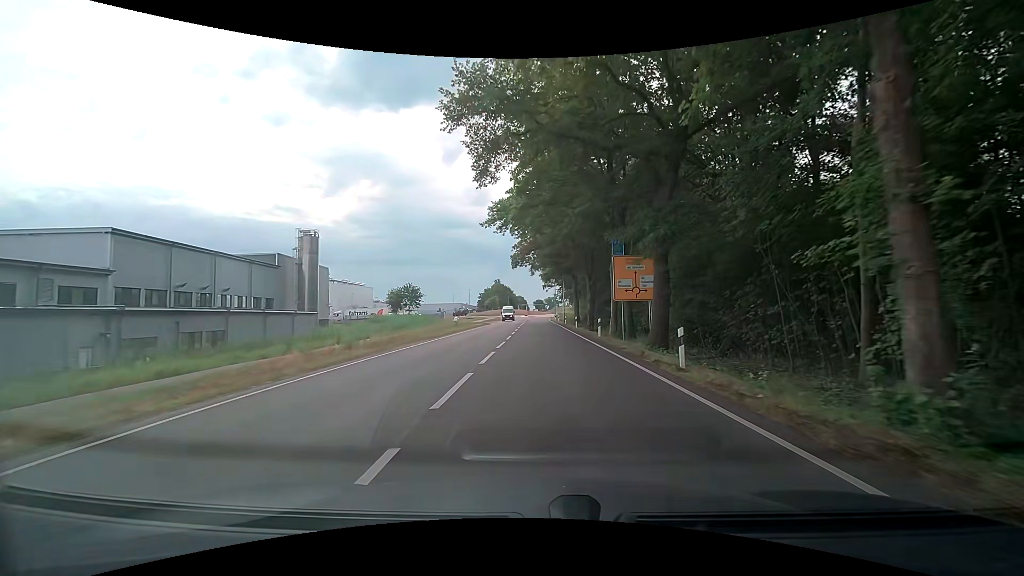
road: secondary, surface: asphalt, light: Day
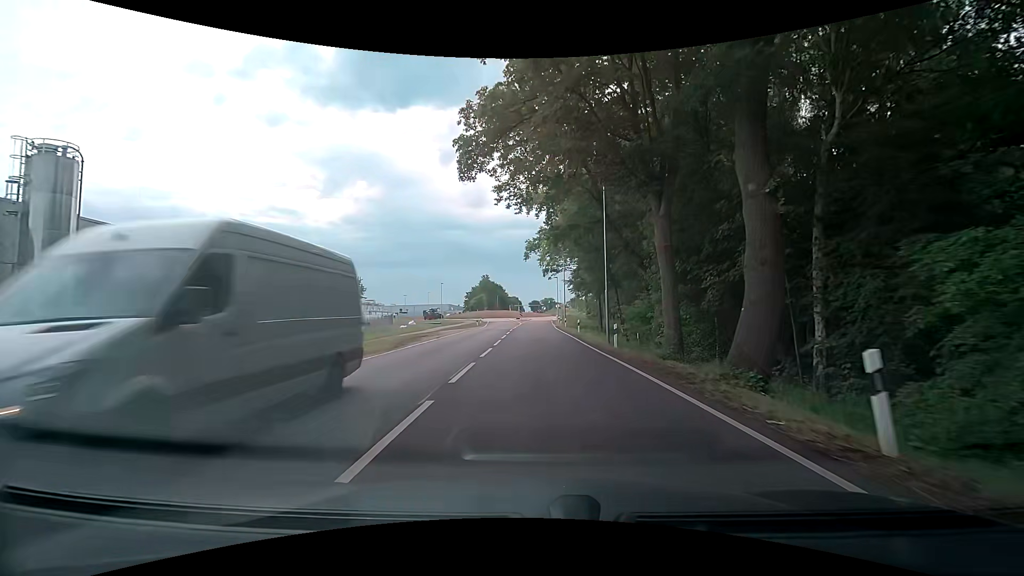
(+0.2, +39.3) m; 0°
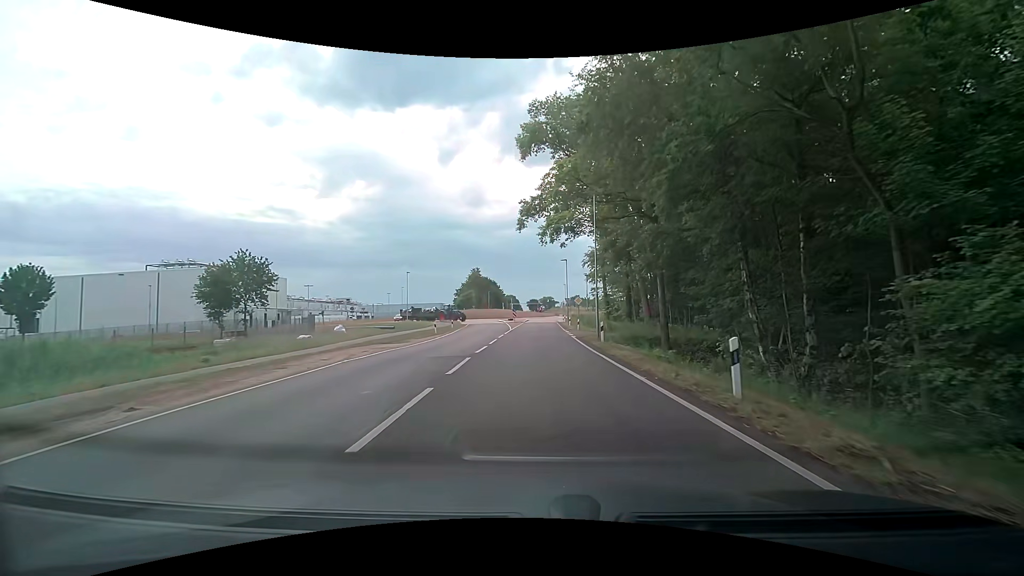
(+0.2, +28.8) m; 0°
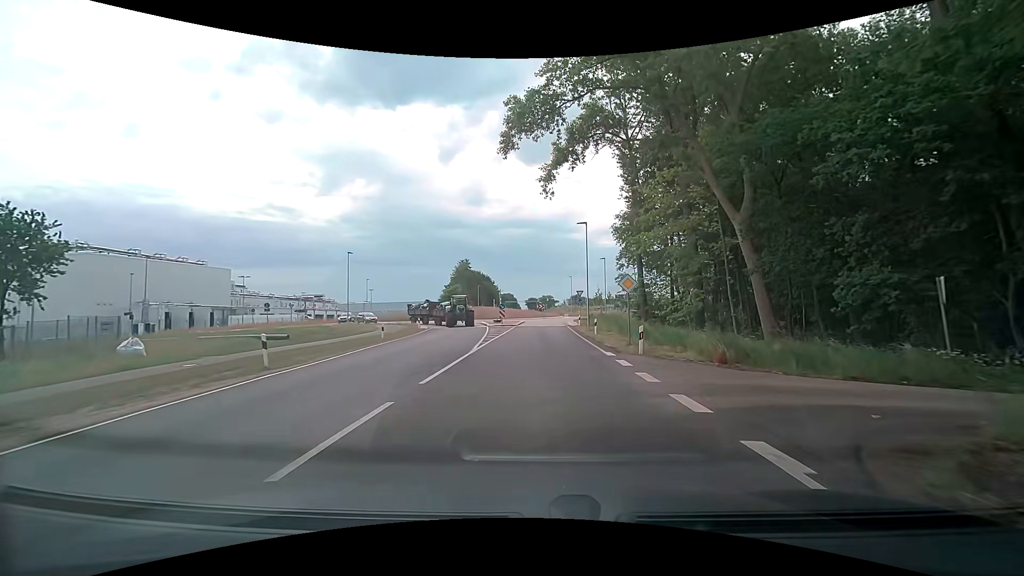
(+0.5, +25.3) m; +2°
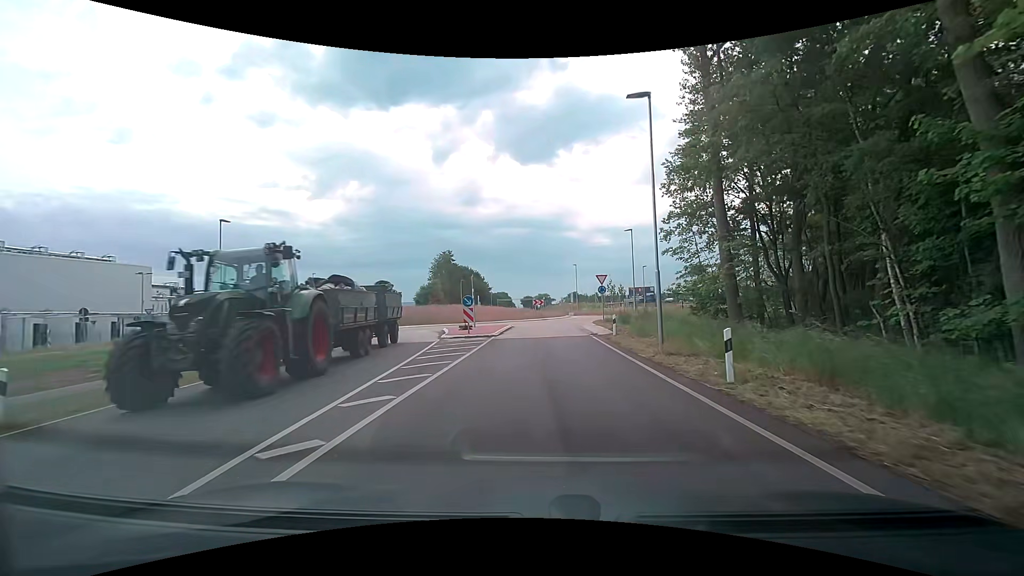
(-0.1, +22.0) m; 0°
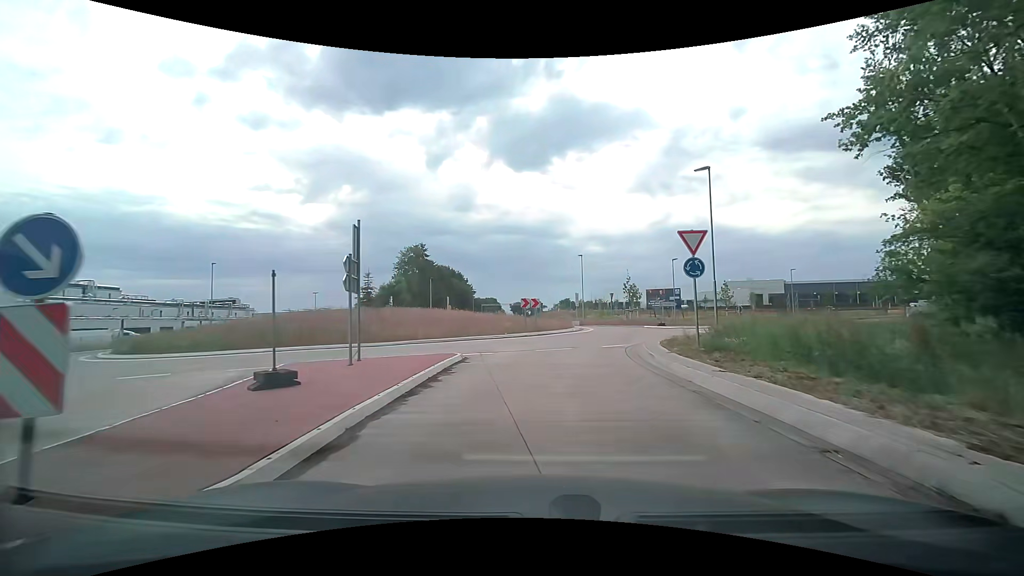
(+0.1, +22.1) m; +2°
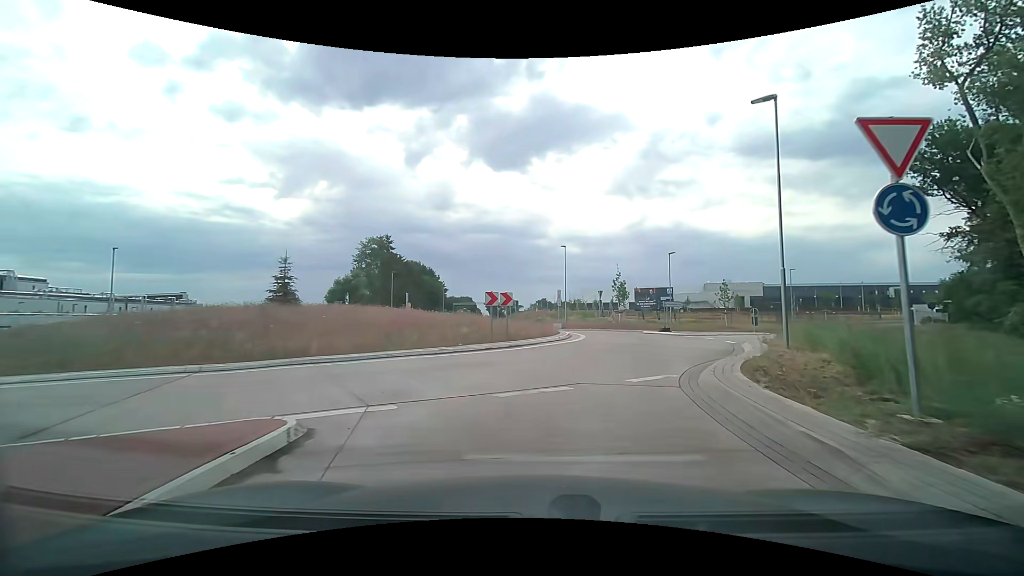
(+0.1, +9.0) m; +2°
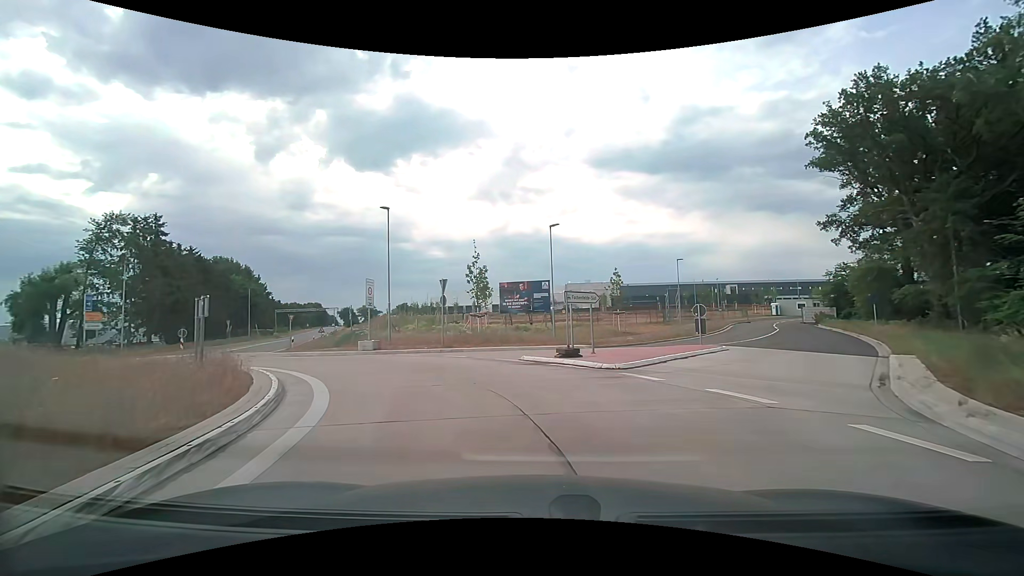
(+3.2, +19.5) m; +15°
(-1, +10) (-7, +18) (-14, +25) (-20, +33) (-24, +42) (-27, +52) (-30, +61) (-33, +71) (-36, +80) (-40, +90) m
